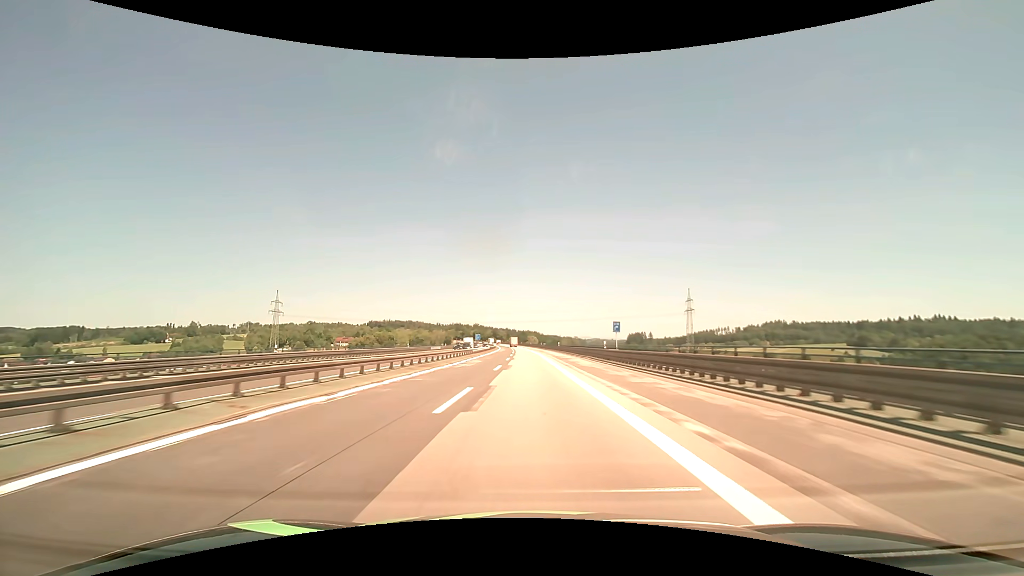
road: motorway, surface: asphalt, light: Day
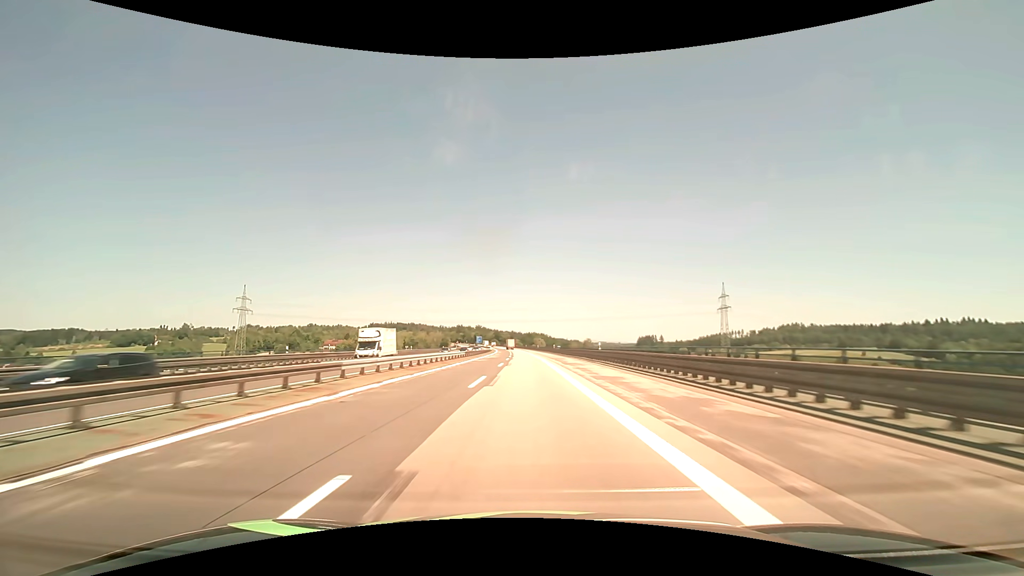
(-0.3, +47.4) m; -1°
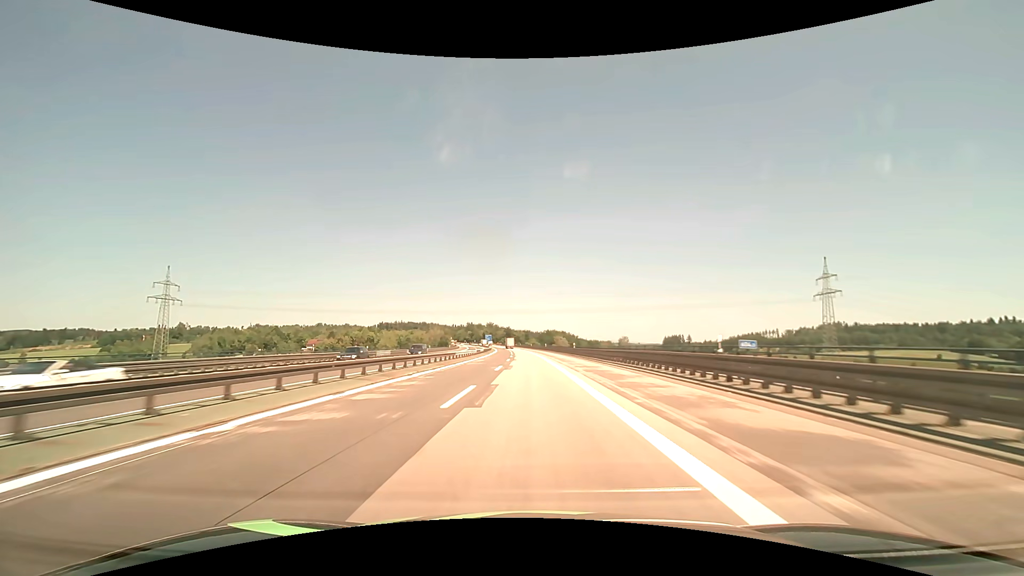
(-1.4, +78.9) m; -2°
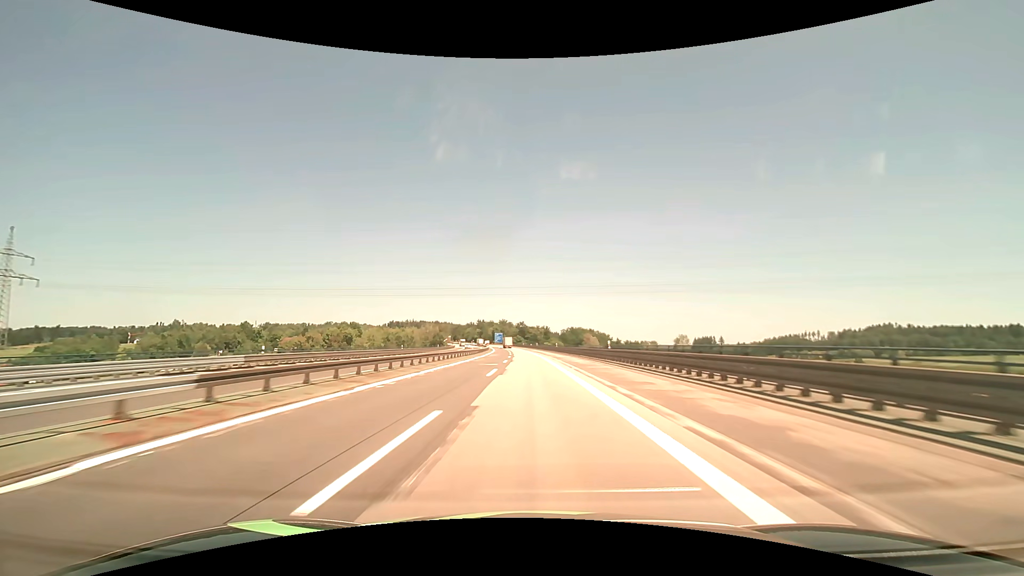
(-1.1, +78.9) m; -2°
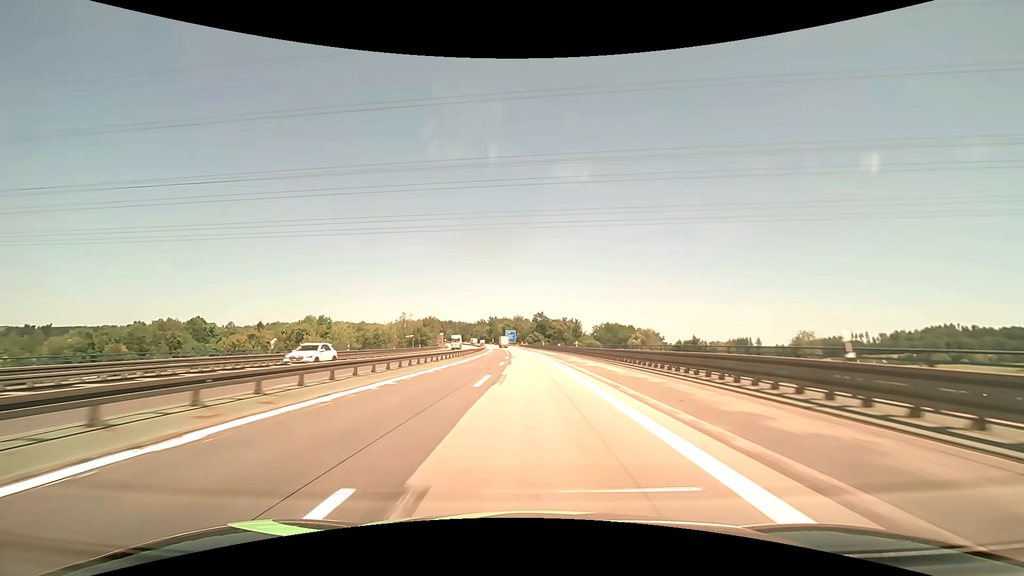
(-1.6, +78.9) m; -2°
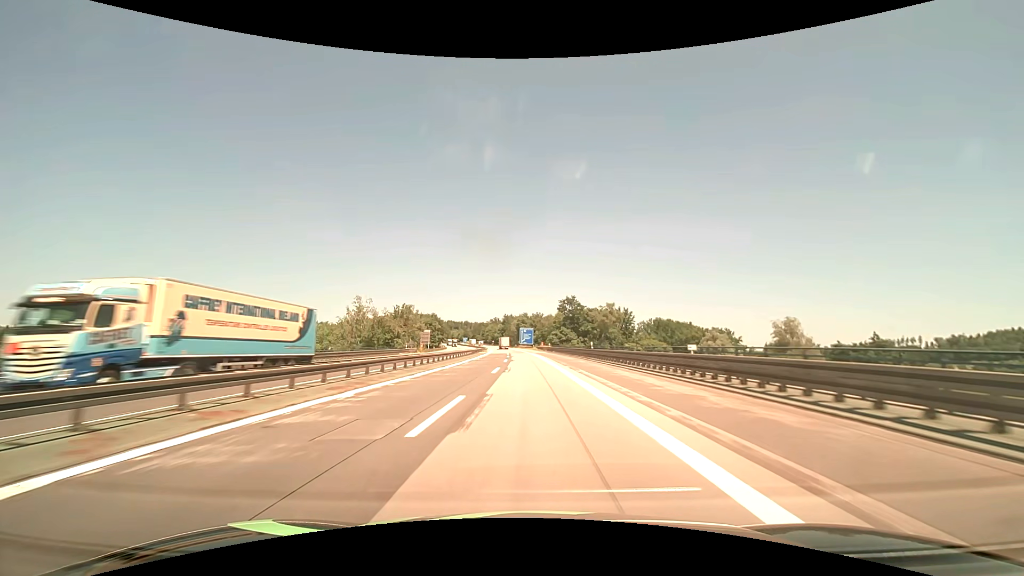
(-1.1, +63.1) m; -2°
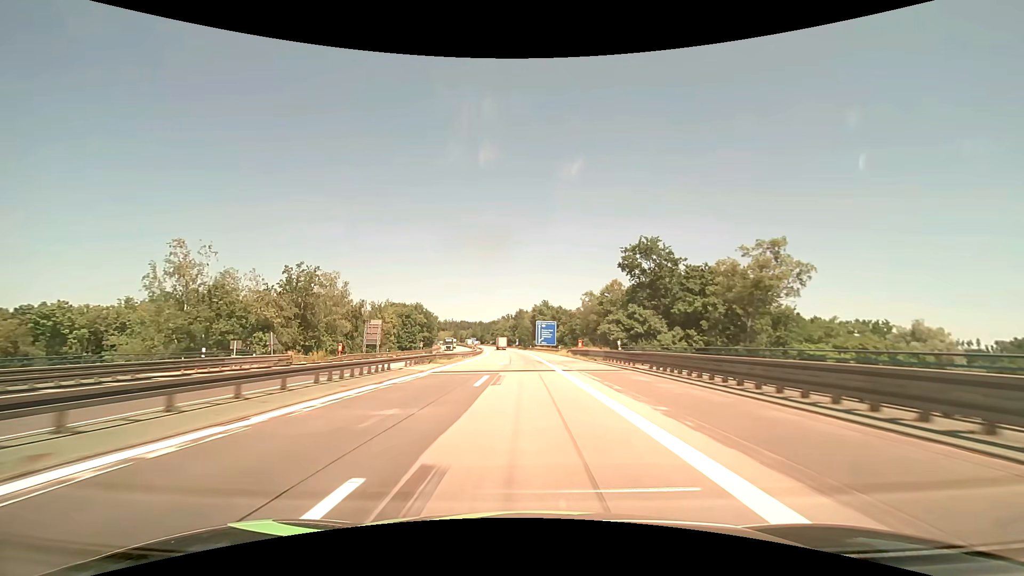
(-1.2, +63.2) m; -2°
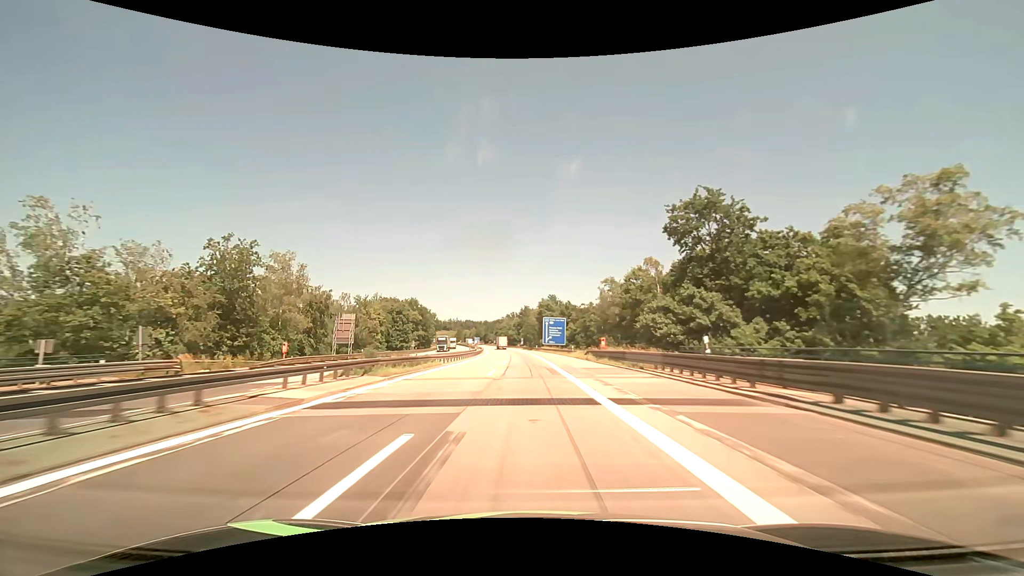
(-0.1, +15.8) m; -1°
(0, +10) (0, +20) (0, +30) (-1, +40) (-1, +50) (-1, +60) (-2, +70) (-2, +80) (-3, +90) (-3, +100) m
